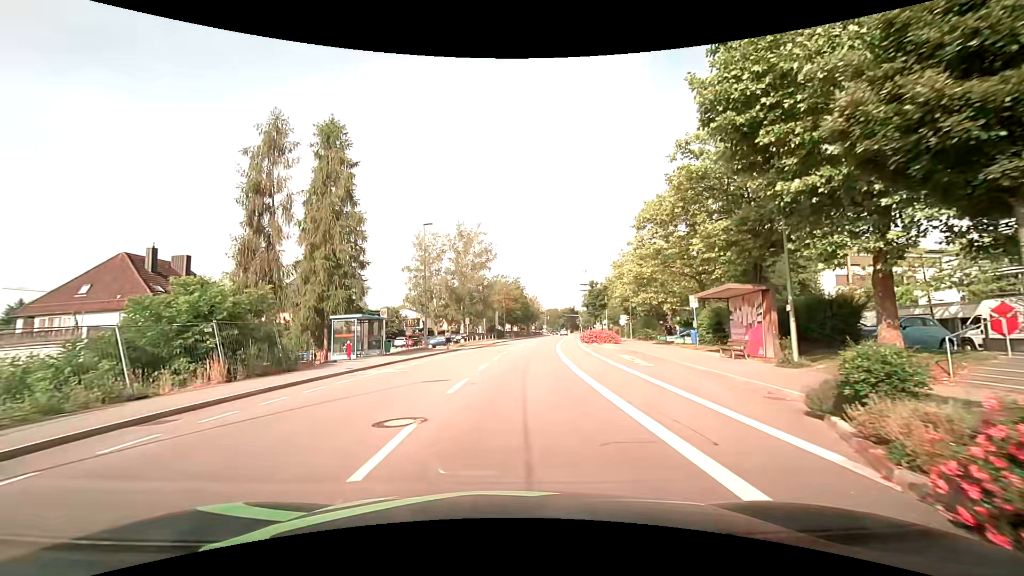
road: tertiary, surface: asphalt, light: Day
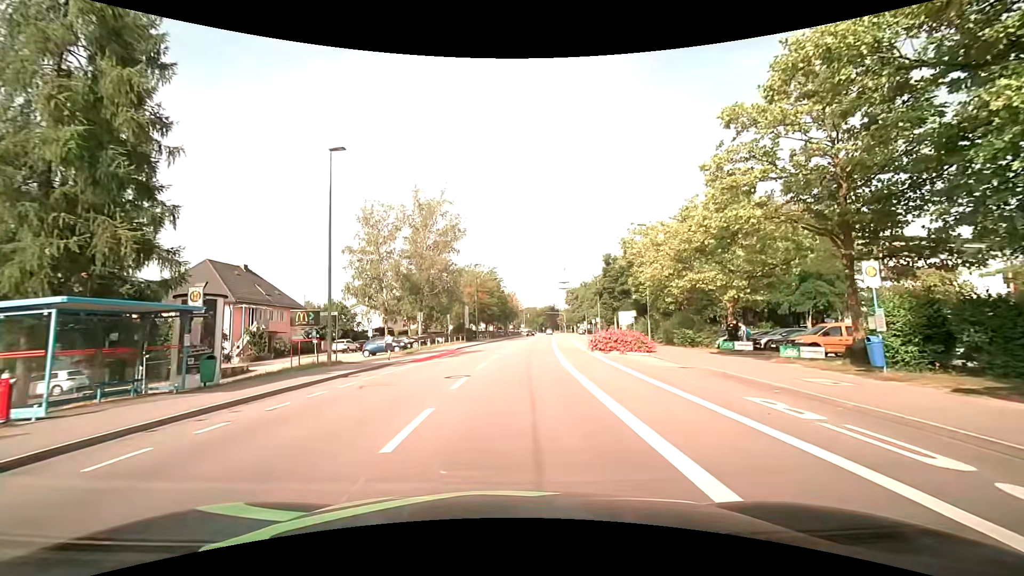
(+0.4, +16.8) m; +3°
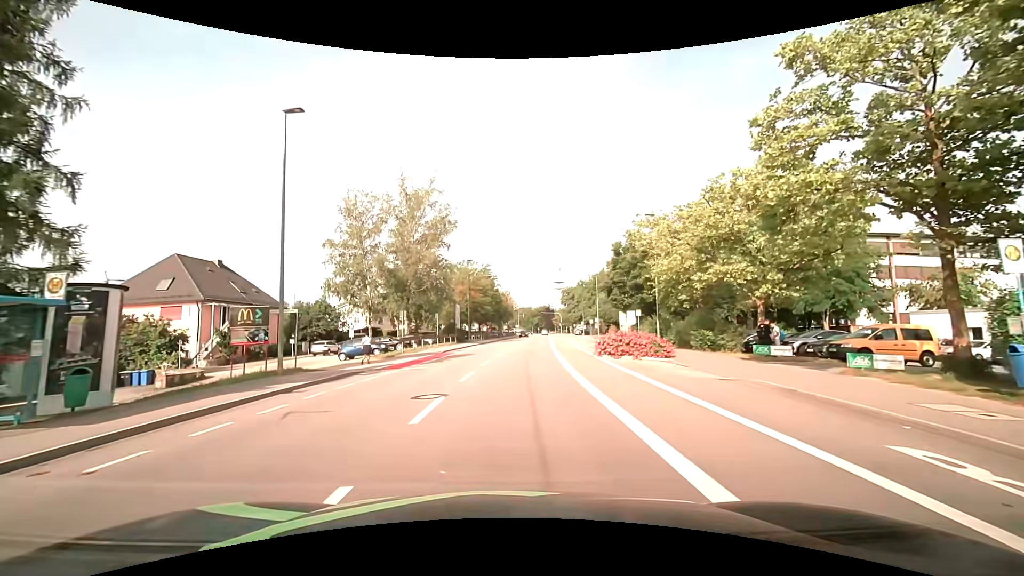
(0.0, +4.2) m; +1°
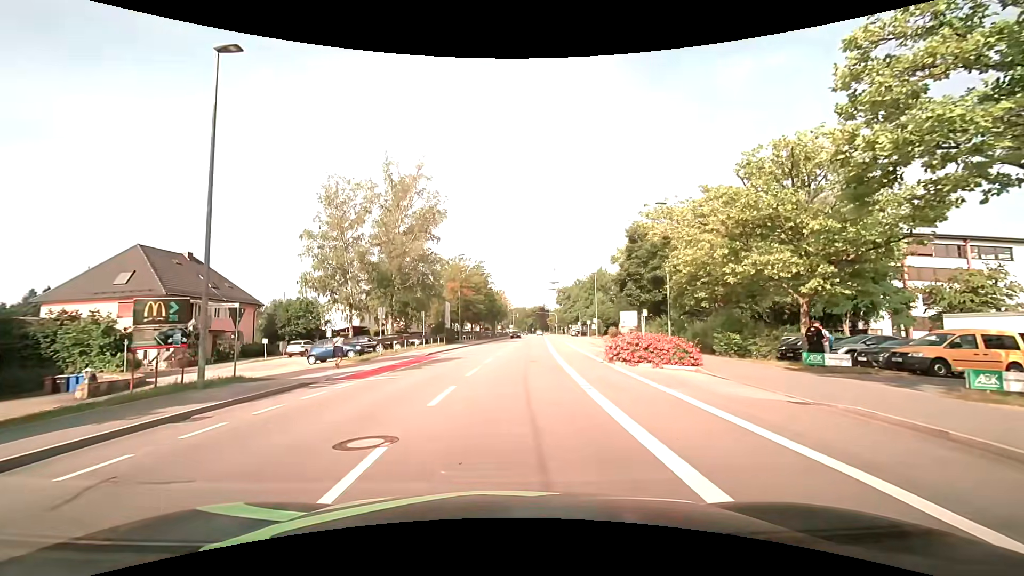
(0.0, +4.2) m; 0°
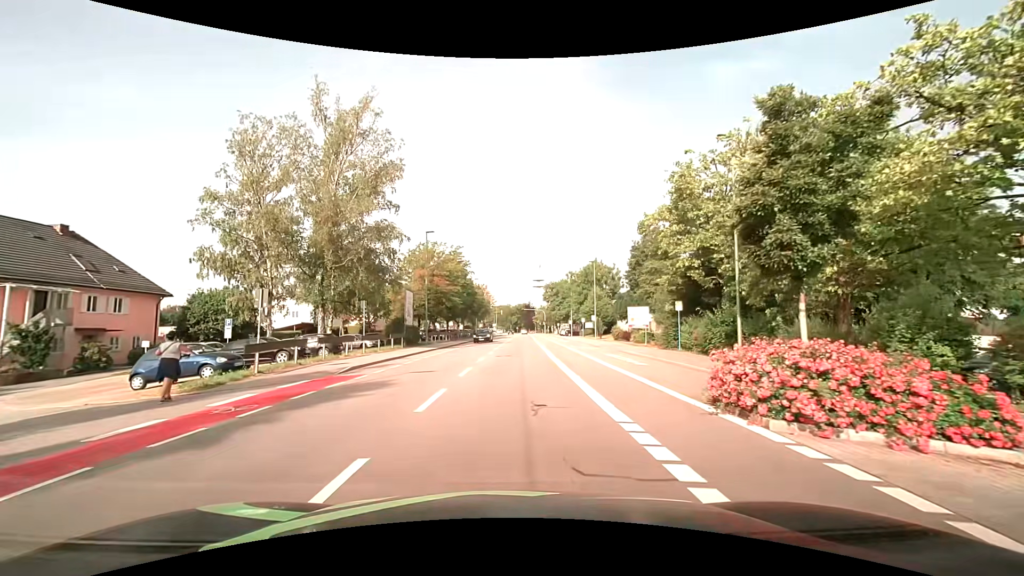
(+0.3, +12.8) m; +3°
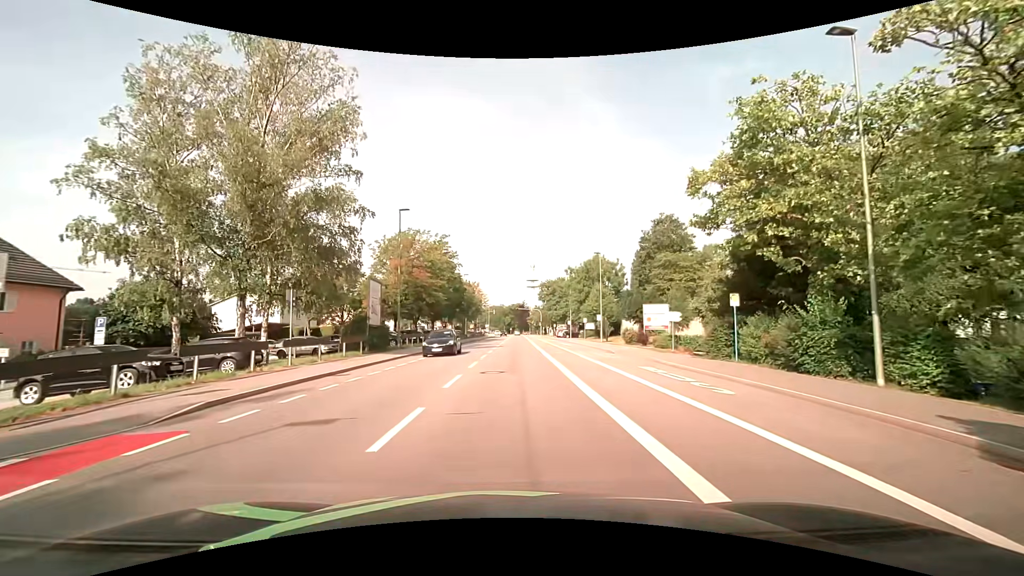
(0.0, +8.7) m; 0°
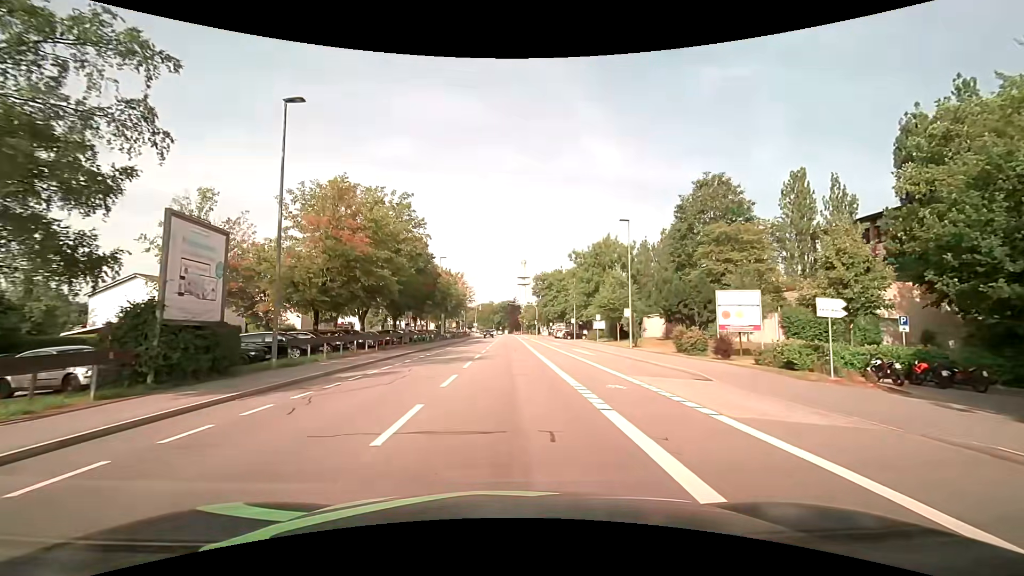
(+0.2, +17.7) m; +1°
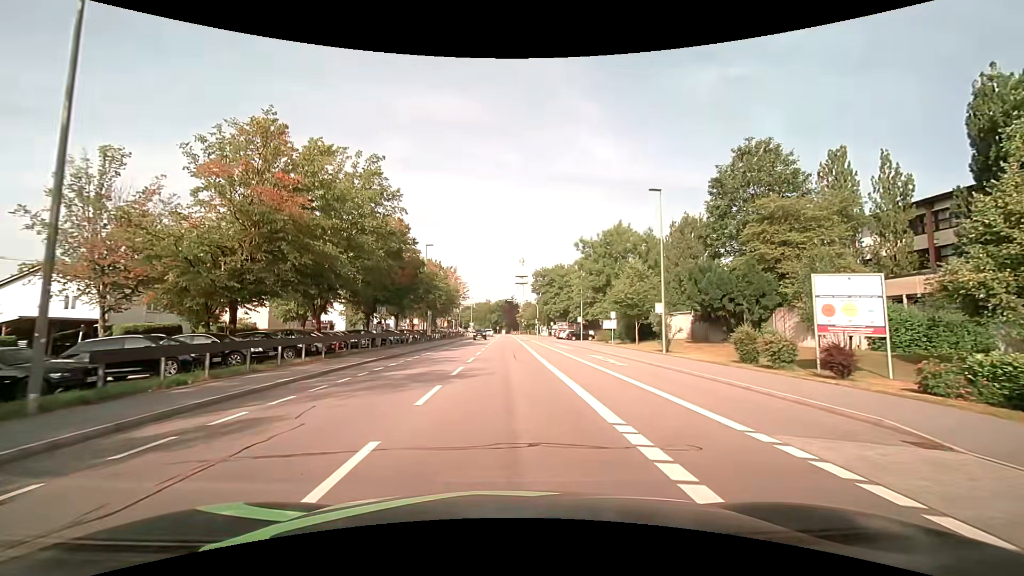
(0.0, +8.9) m; 0°
(0, +10) (0, +20) (0, +30) (0, +40) (0, +50) (0, +60) (0, +70) (0, +80) (0, +90) (0, +100) m
